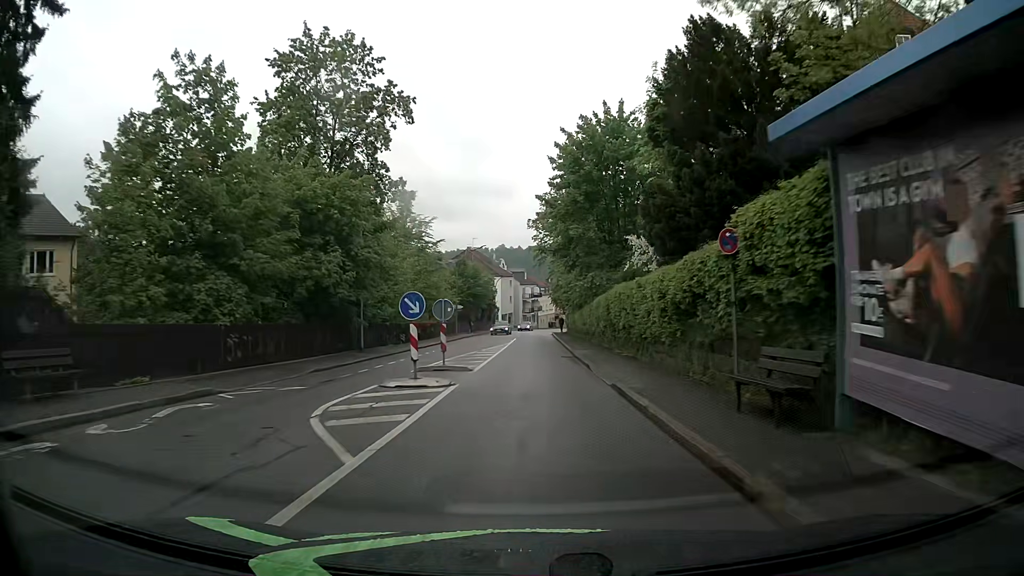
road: tertiary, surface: asphalt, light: Day
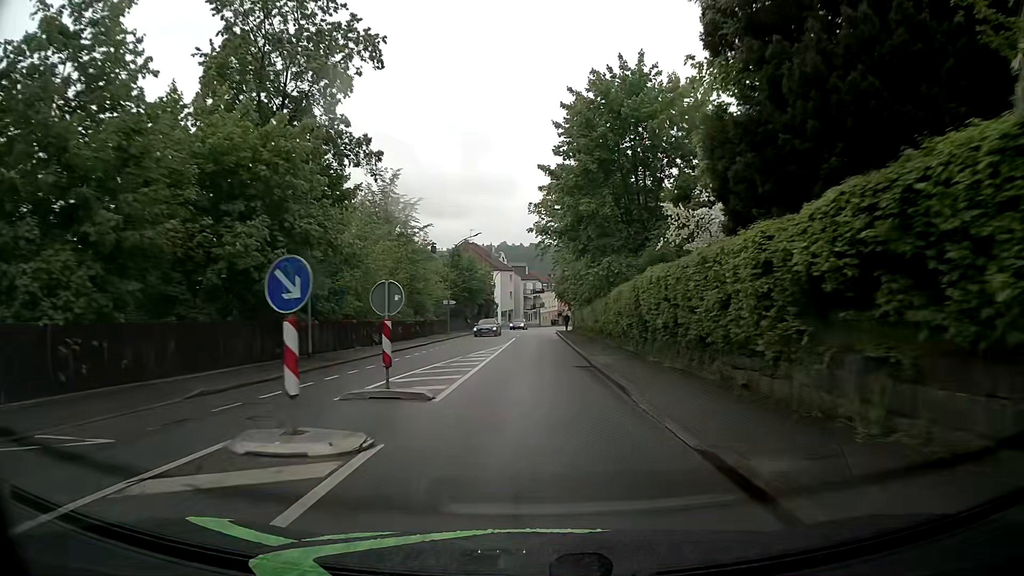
(0.0, +7.6) m; 0°
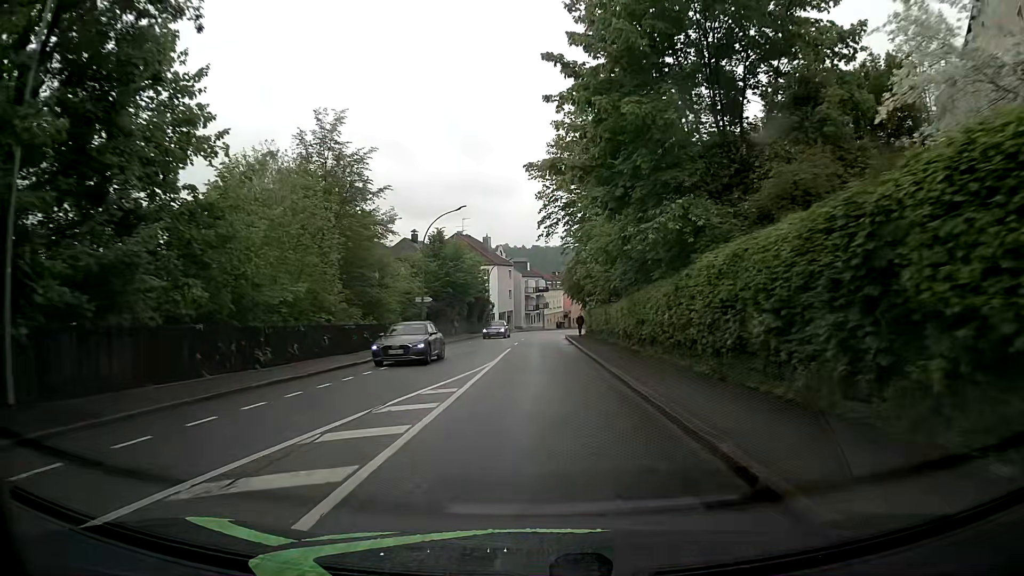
(-0.2, +15.3) m; 0°
